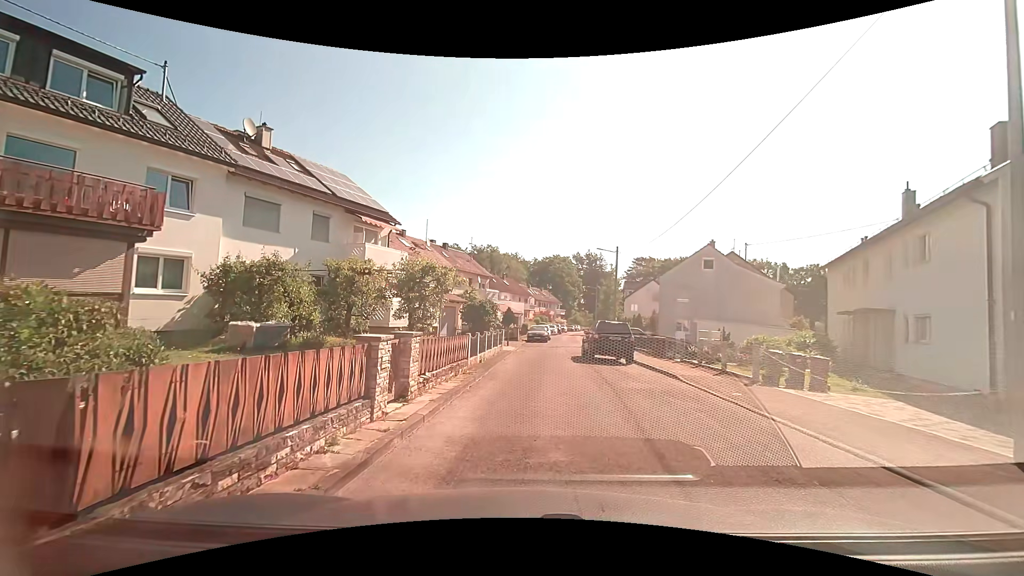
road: residential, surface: asphalt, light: Day
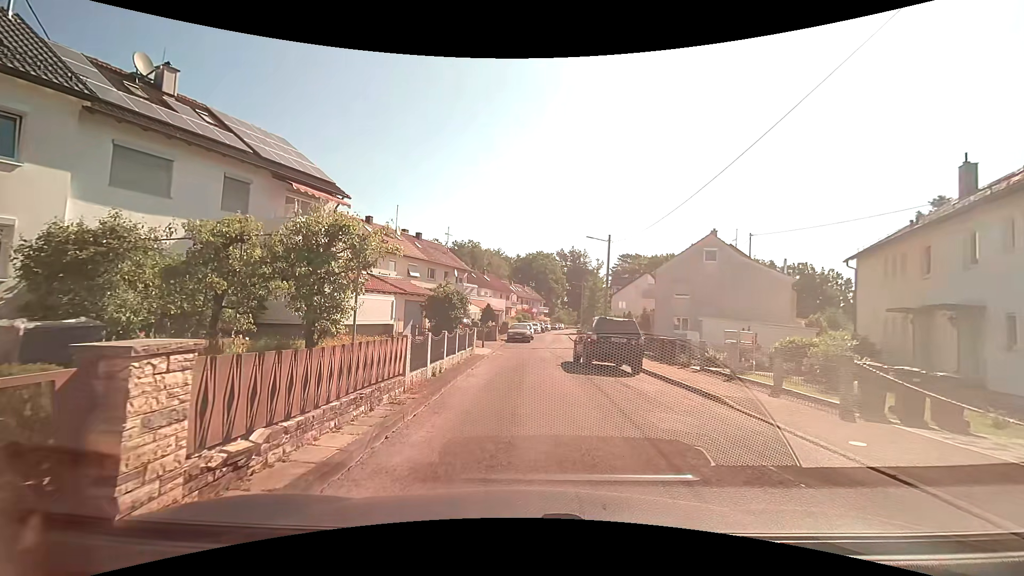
(0.0, +5.1) m; +2°
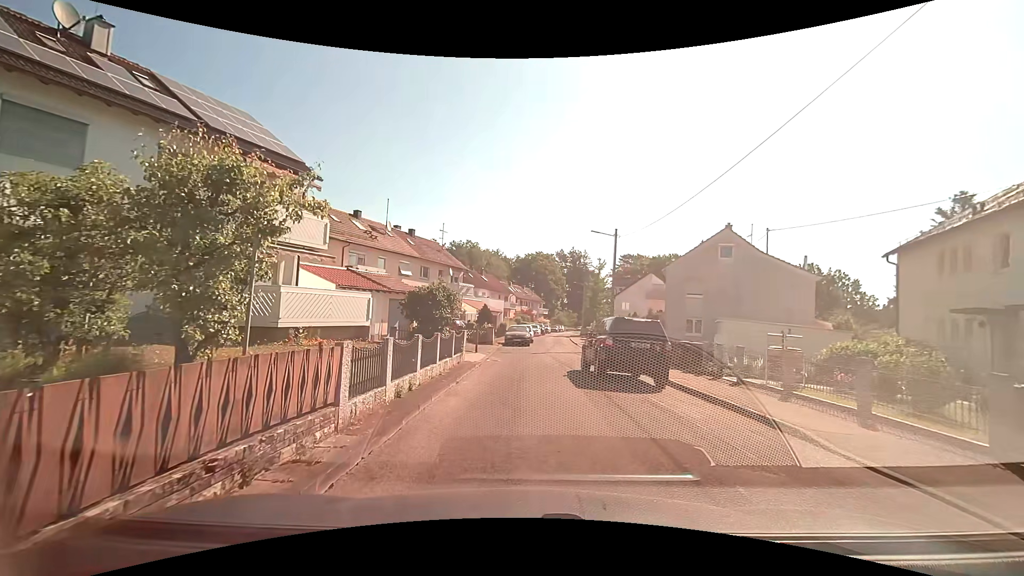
(-0.1, +3.1) m; 0°
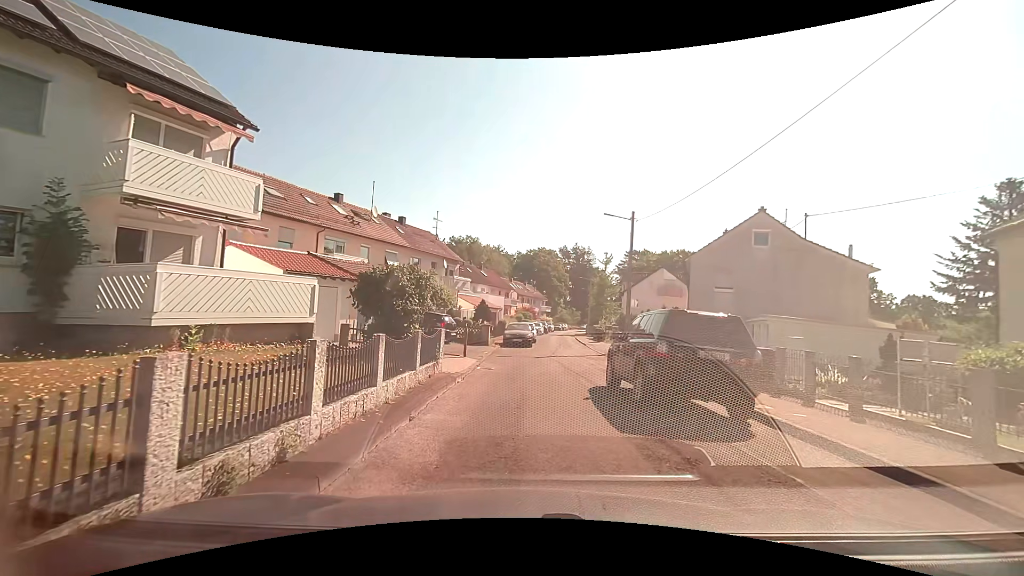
(-0.2, +4.8) m; -2°
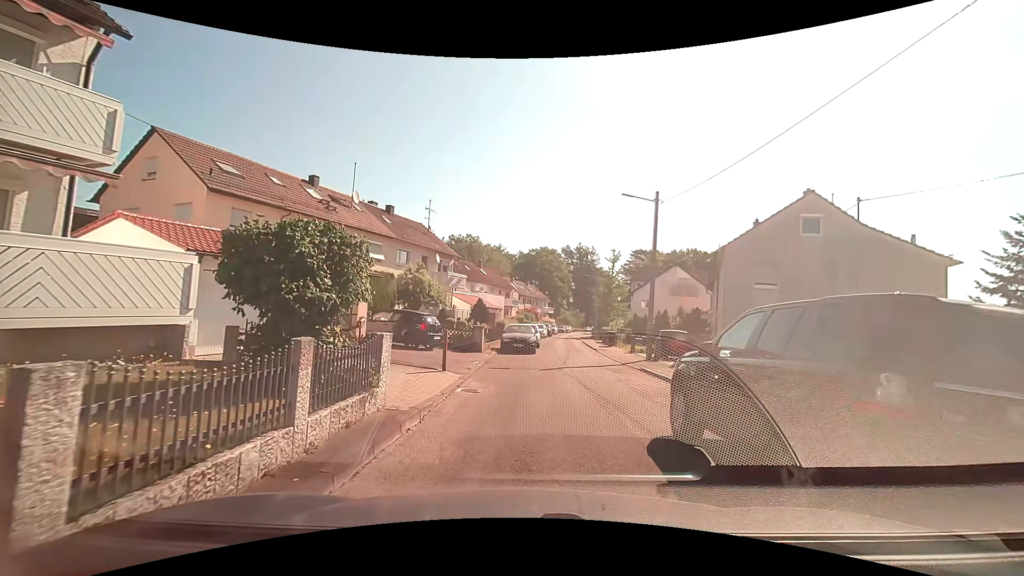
(0.0, +4.9) m; 0°
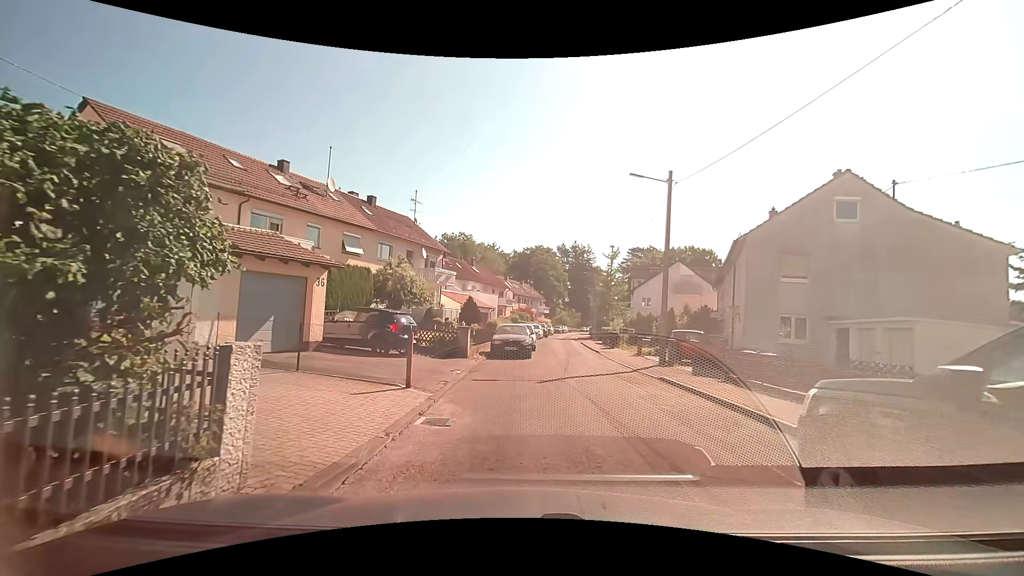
(0.0, +3.3) m; 0°
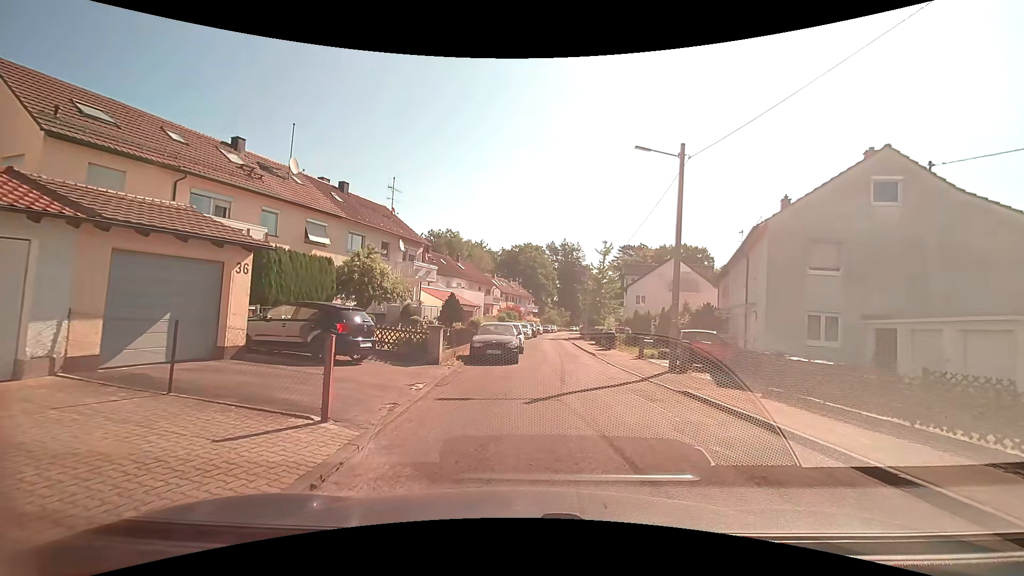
(0.0, +3.3) m; +1°
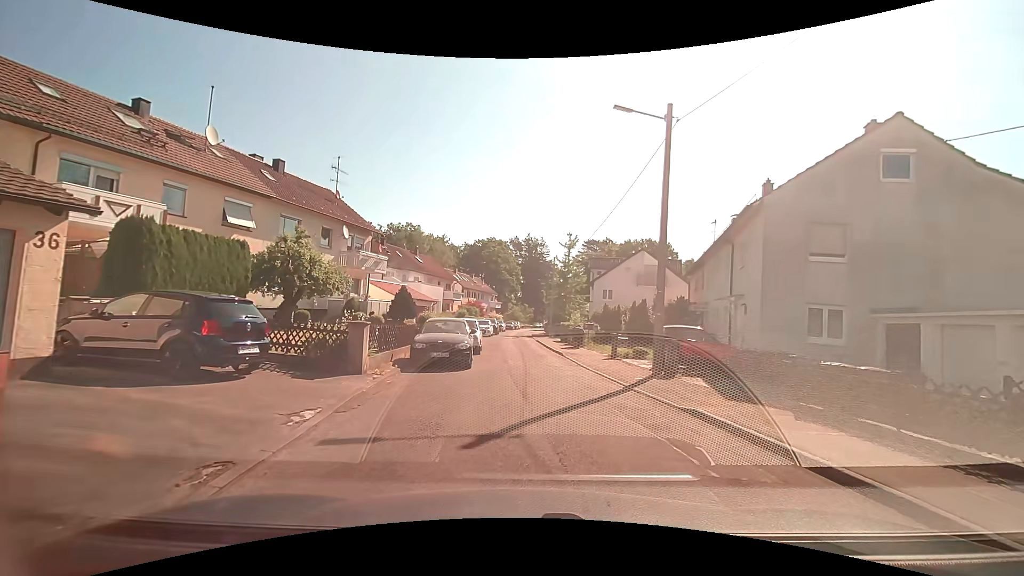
(+0.1, +3.3) m; +4°
(+1, +10) (+1, +20) (0, +30) (0, +40) (0, +50) (0, +60) (0, +70) (0, +80) (+1, +90) (+2, +100) m
